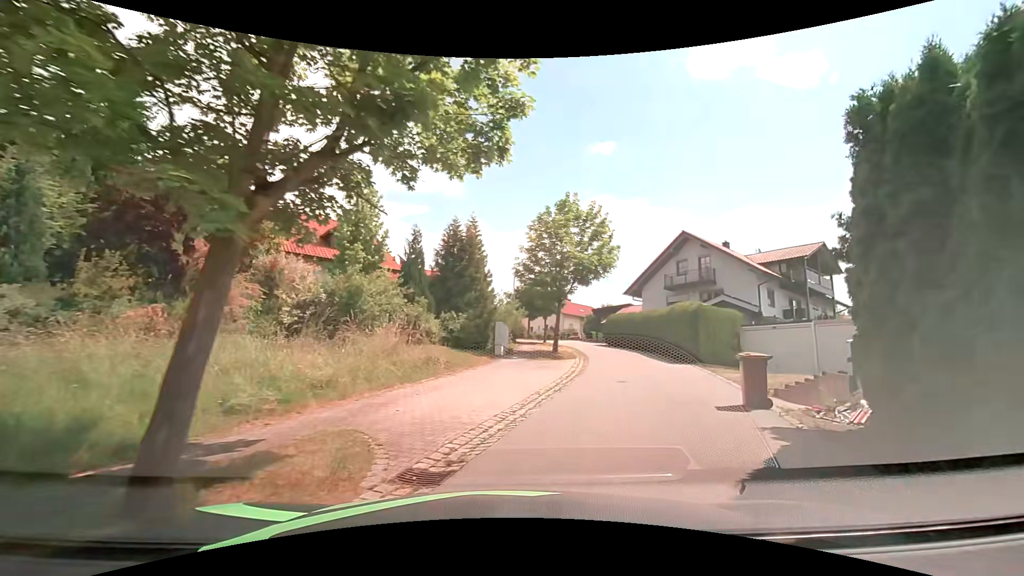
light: Day
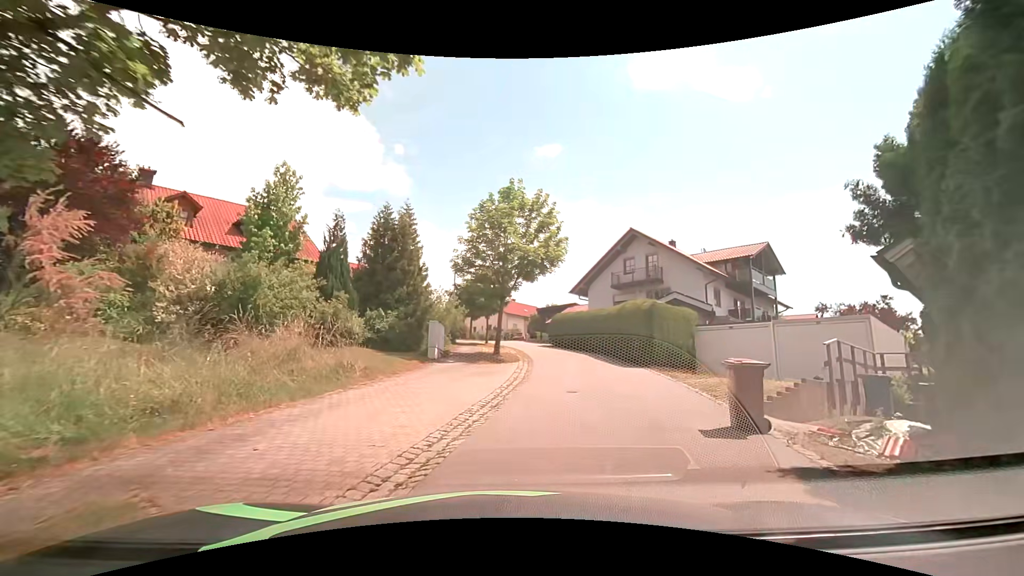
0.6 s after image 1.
(+0.2, +2.4) m; +7°
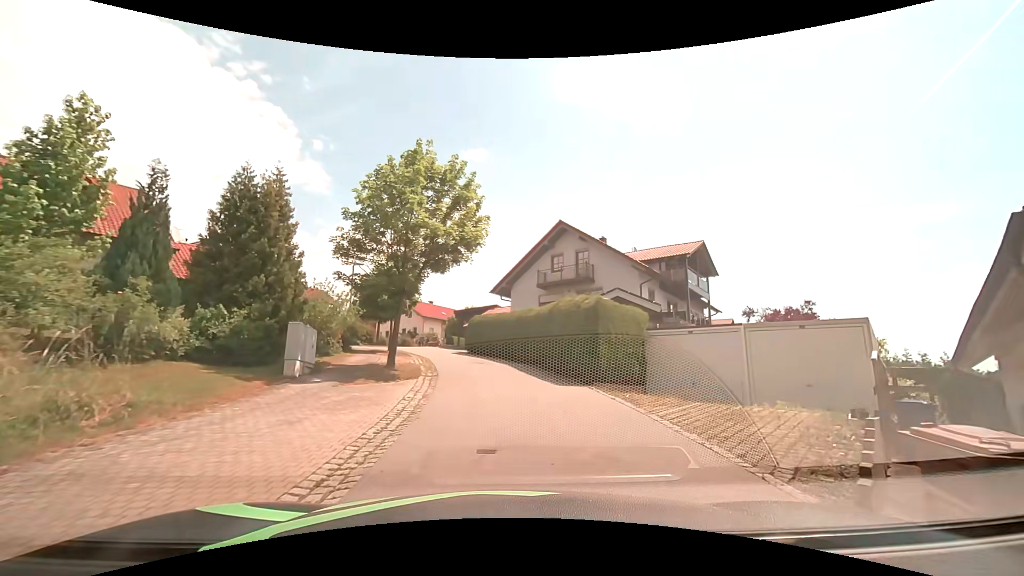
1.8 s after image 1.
(+0.4, +5.0) m; +9°
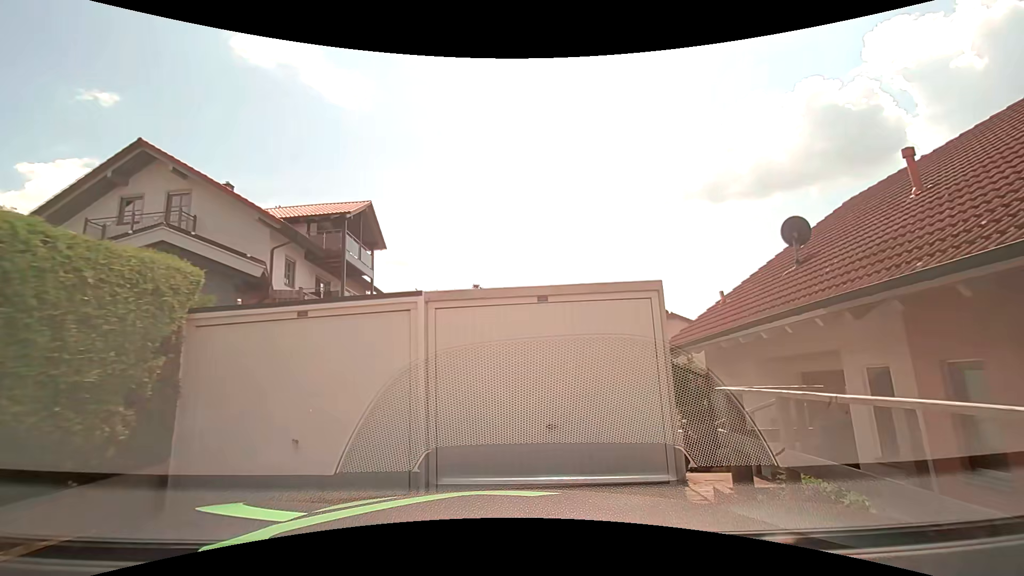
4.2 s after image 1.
(+2.8, +9.0) m; +37°
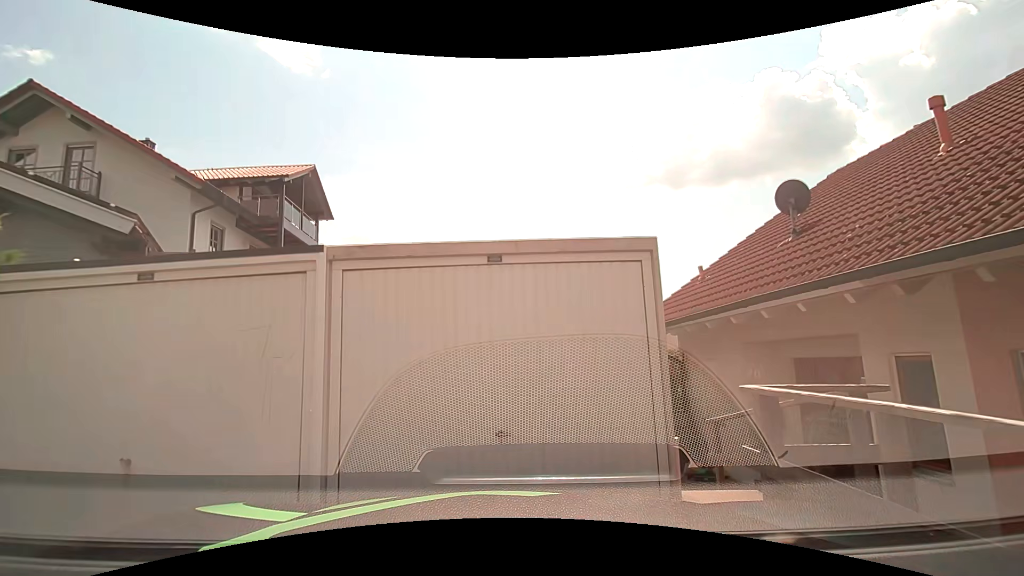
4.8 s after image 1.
(+0.1, +1.6) m; +2°
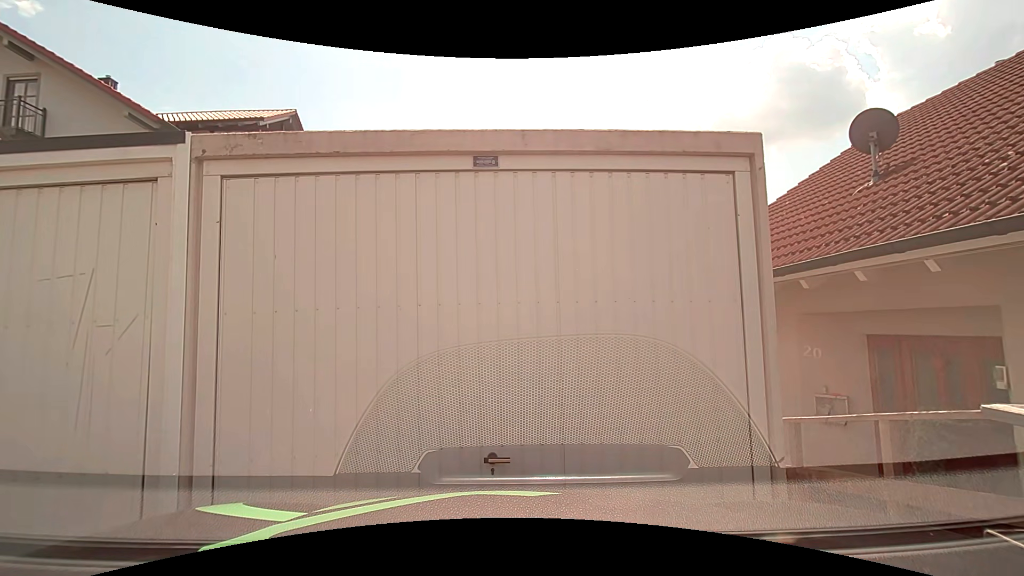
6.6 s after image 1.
(+0.1, +1.7) m; +1°
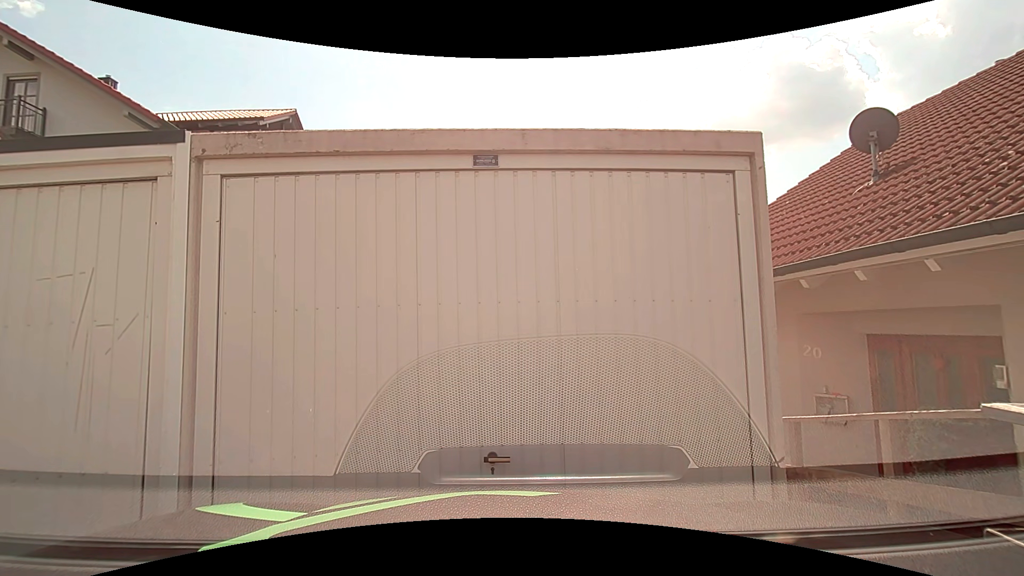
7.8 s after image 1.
(0.0, 0.0) m; 0°
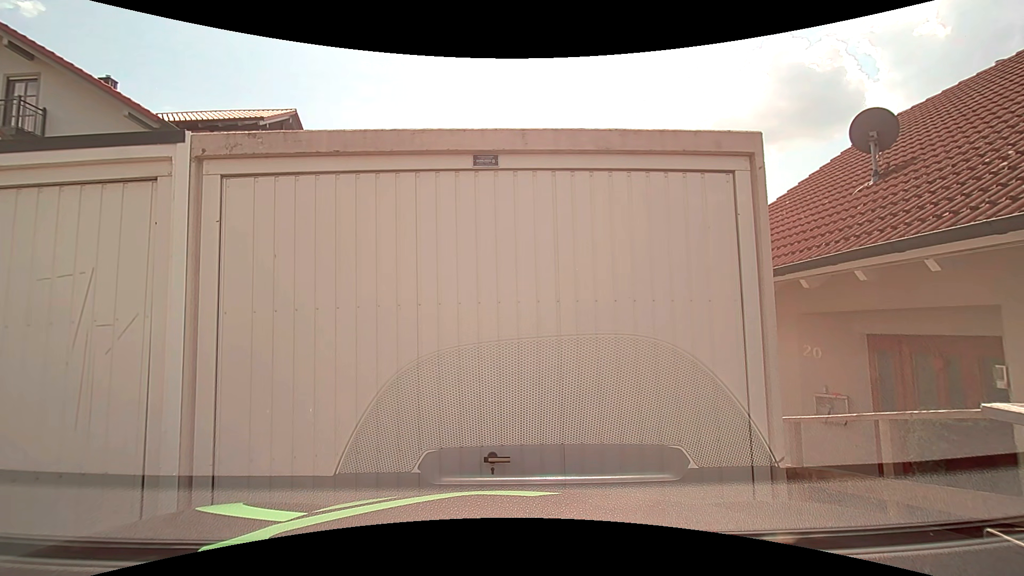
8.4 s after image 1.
(0.0, 0.0) m; 0°
